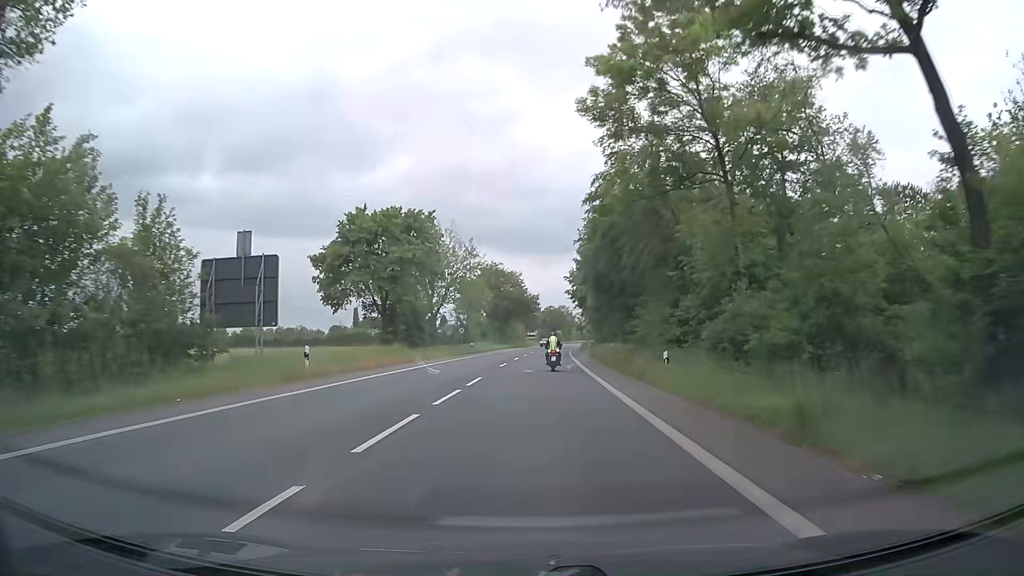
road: secondary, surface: asphalt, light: Day
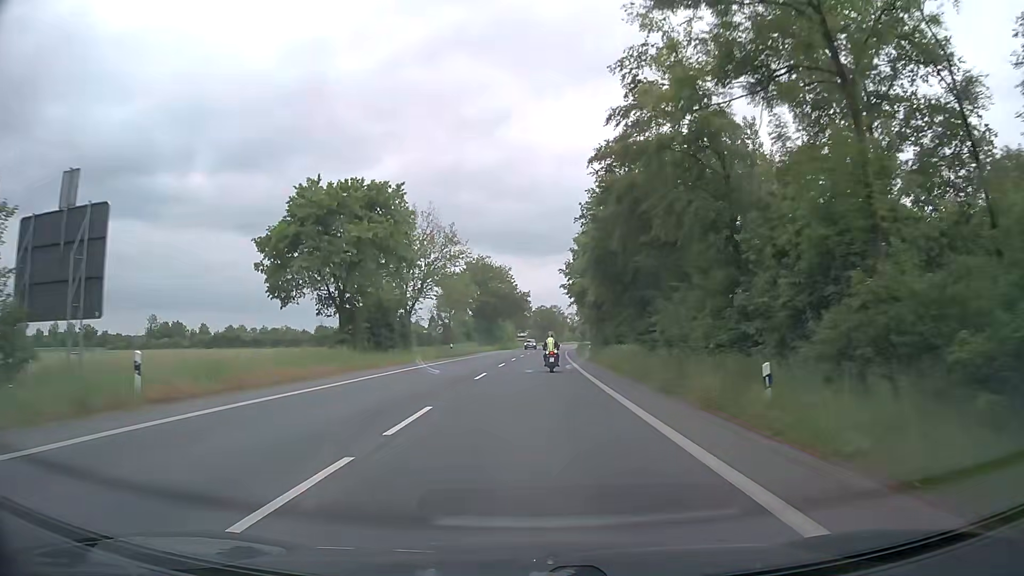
(+0.1, +10.5) m; +1°
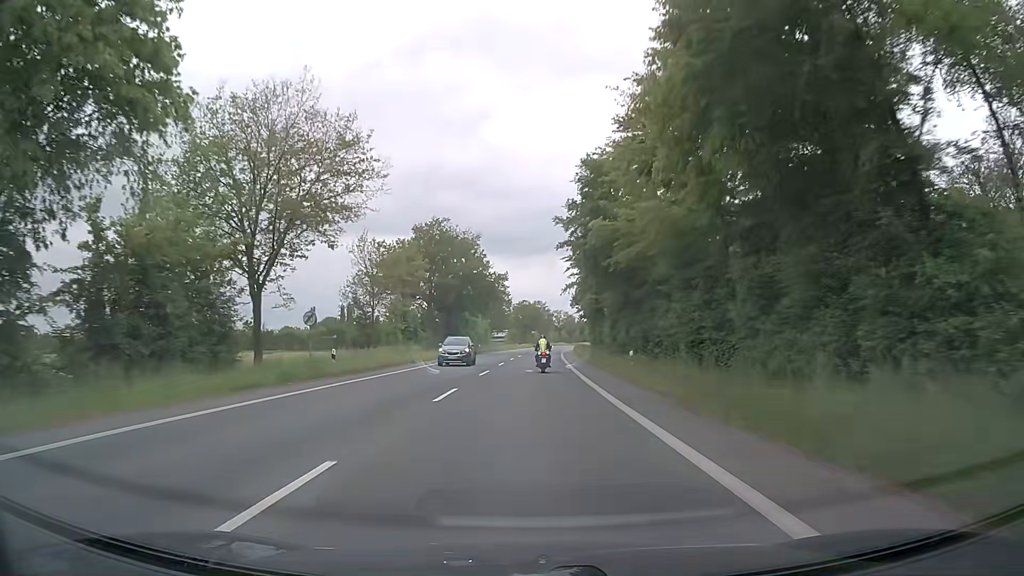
(+0.2, +32.7) m; +1°
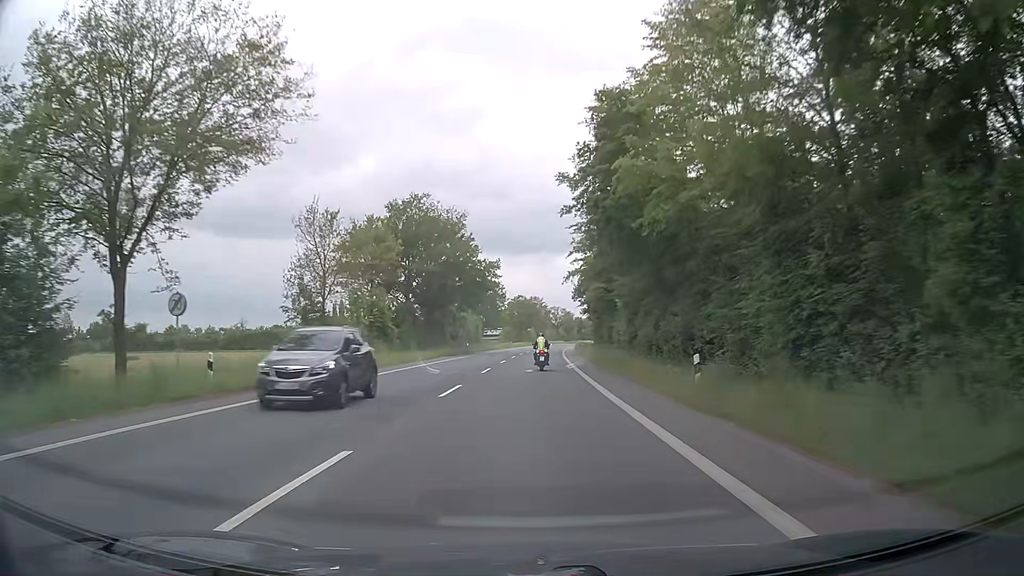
(0.0, +11.4) m; 0°
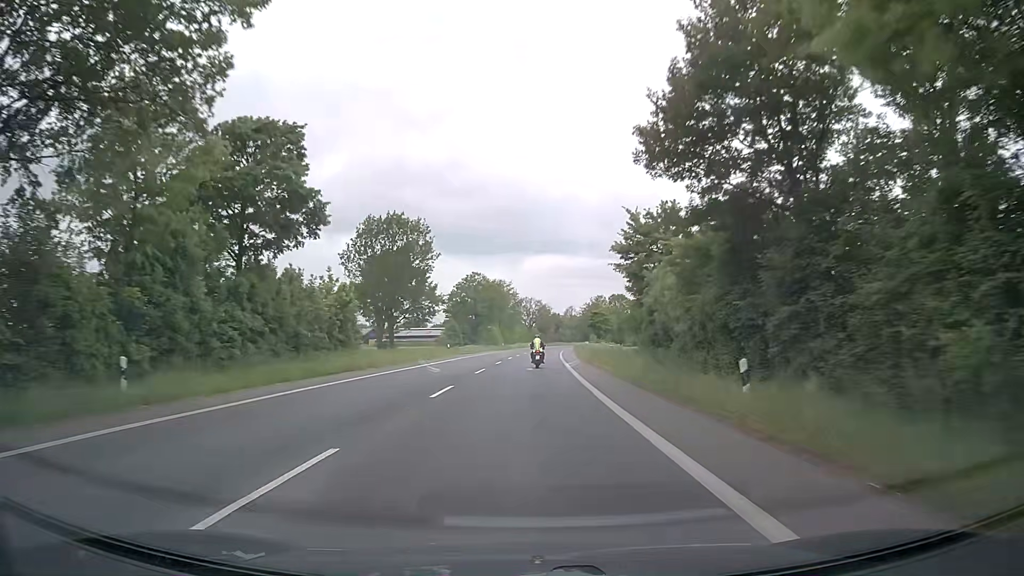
(+1.6, +60.7) m; +3°
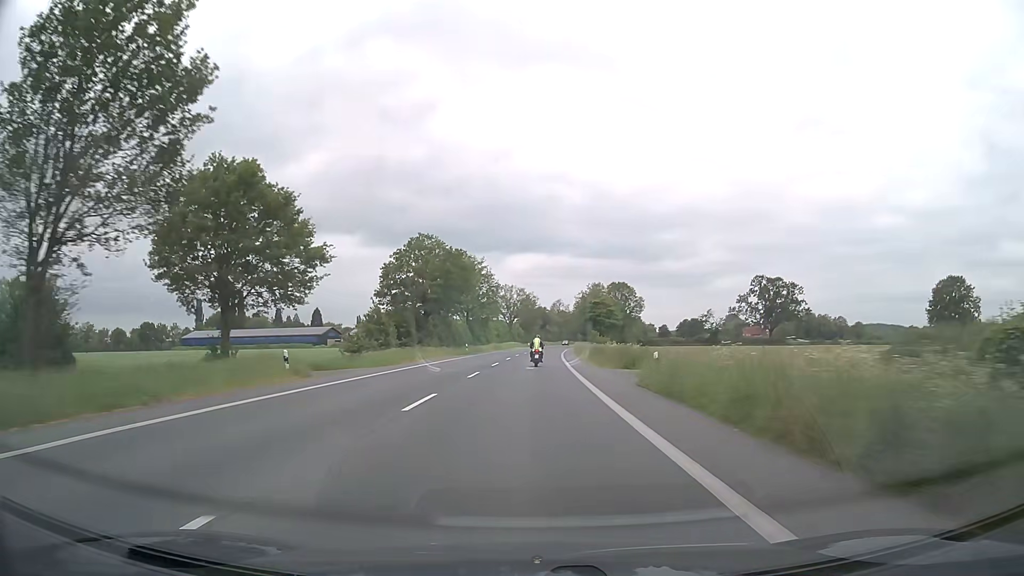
(+0.6, +39.8) m; +2°
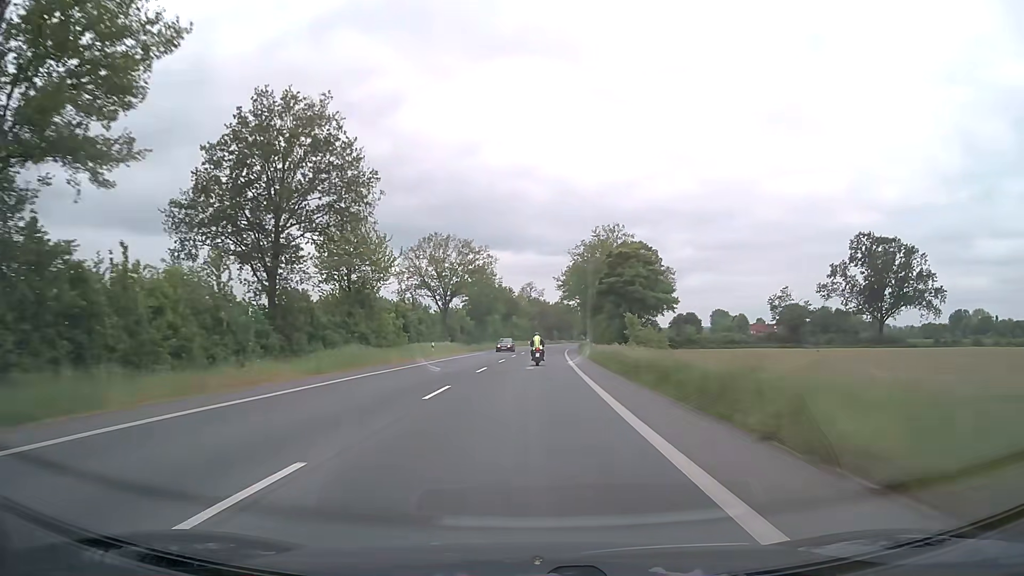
(+1.8, +70.3) m; +3°
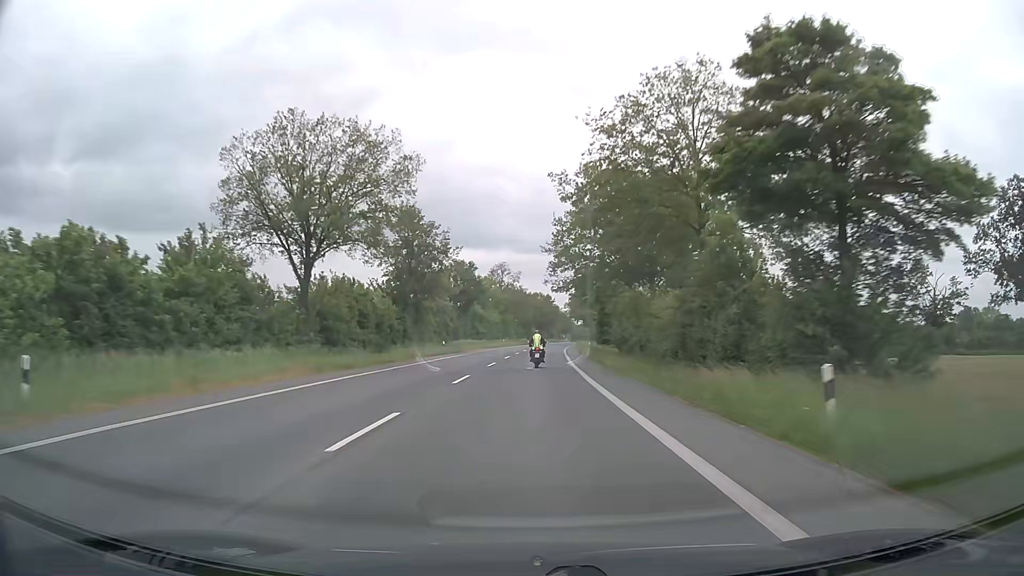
(+0.8, +43.7) m; +2°
(0, +10) (0, +20) (0, +30) (+1, +40) (+1, +50) (+1, +60) (+2, +70) (+3, +80) (+3, +90) (+4, +100) m
